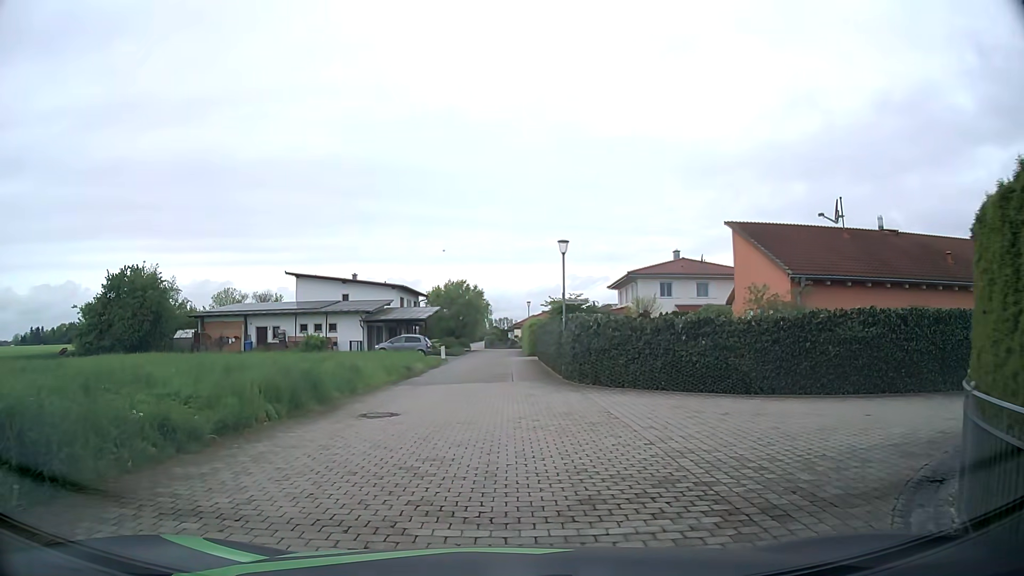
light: Day
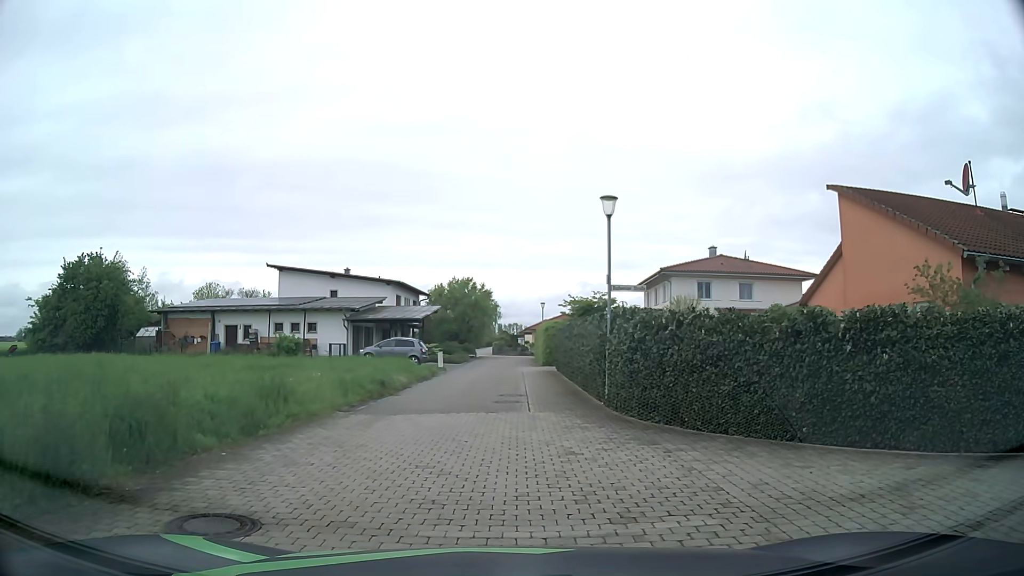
(-0.1, +7.8) m; -1°
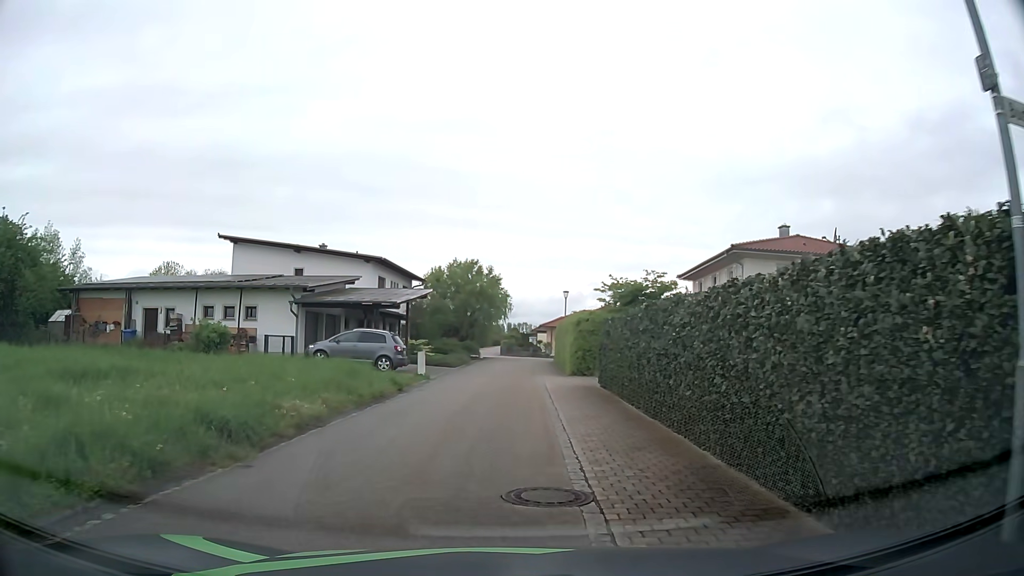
(-0.2, +12.3) m; -2°
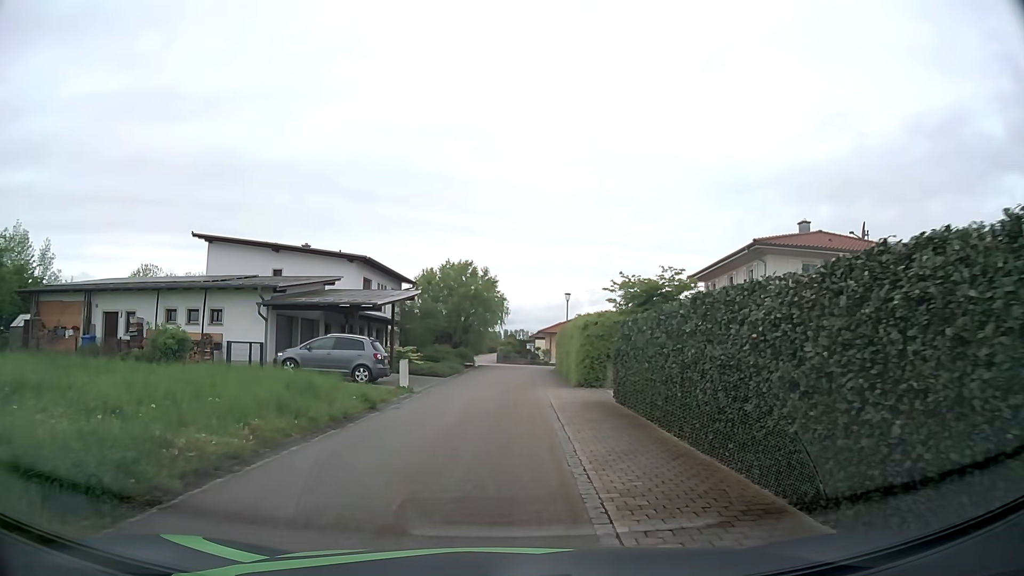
(+0.1, +3.6) m; +2°
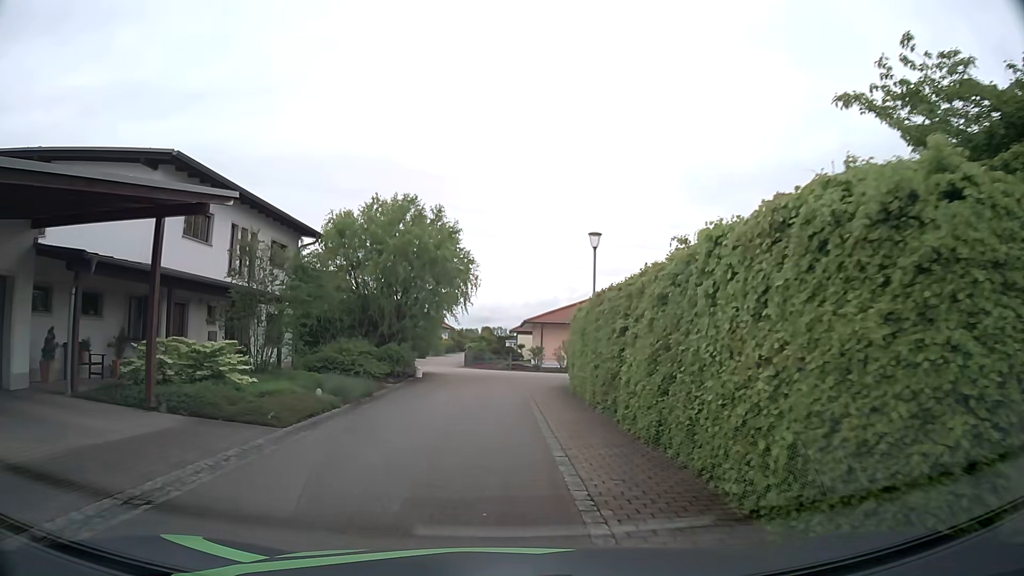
(+0.2, +20.7) m; +1°
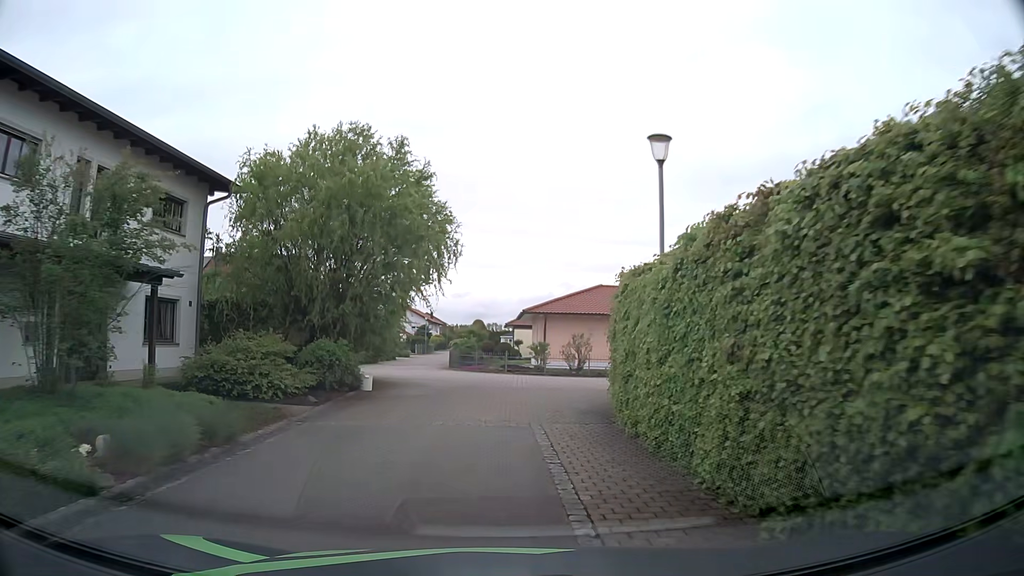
(+0.1, +9.0) m; +1°
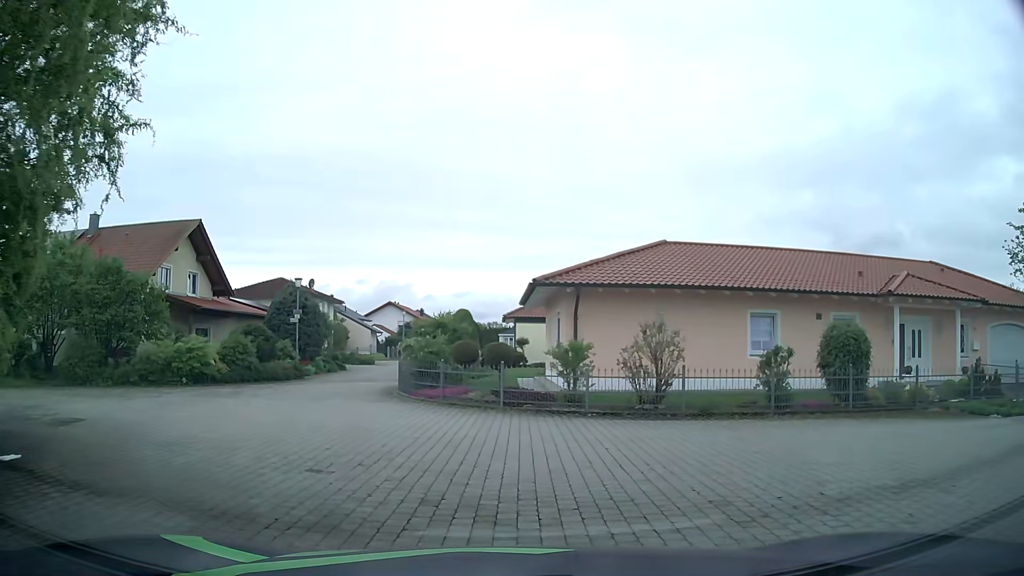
(0.0, +17.2) m; 0°
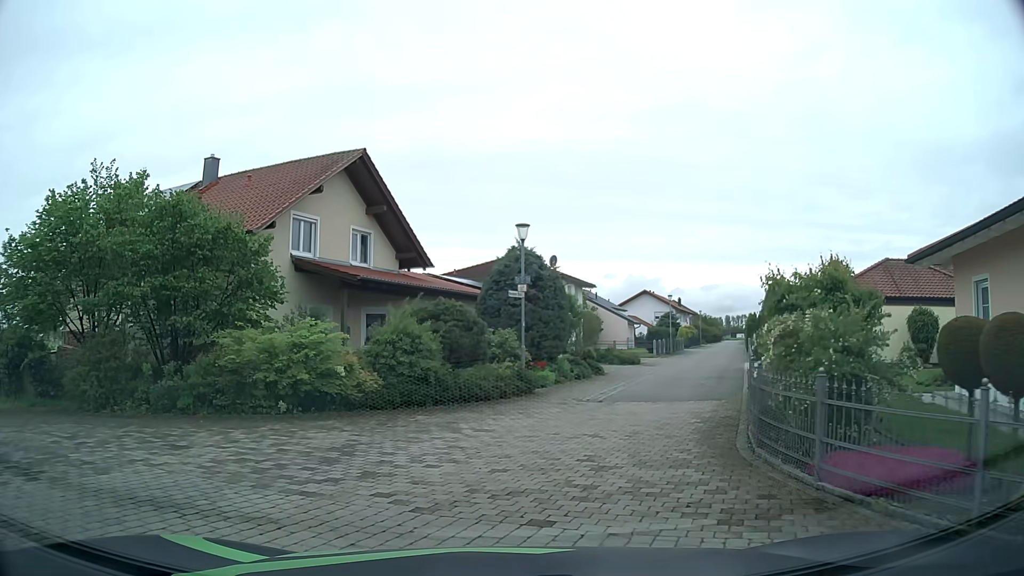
(-2.7, +12.8) m; -21°
(+1, +10) (+4, +19) (+8, +29) (+11, +38) (+15, +47) (+18, +57) (+22, +66) (+25, +76) (+29, +85) (+35, +92) m
